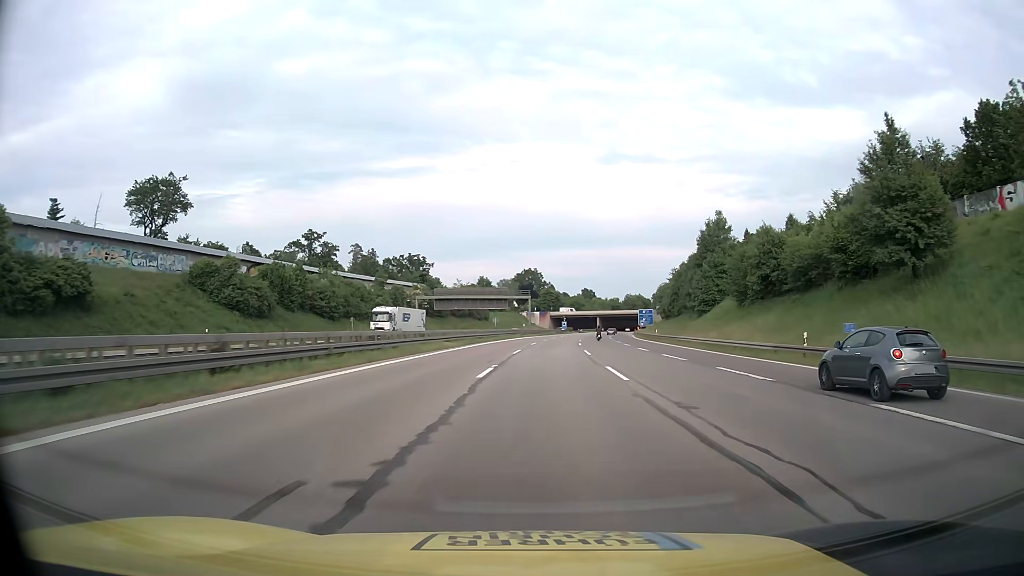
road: motorway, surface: asphalt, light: Day
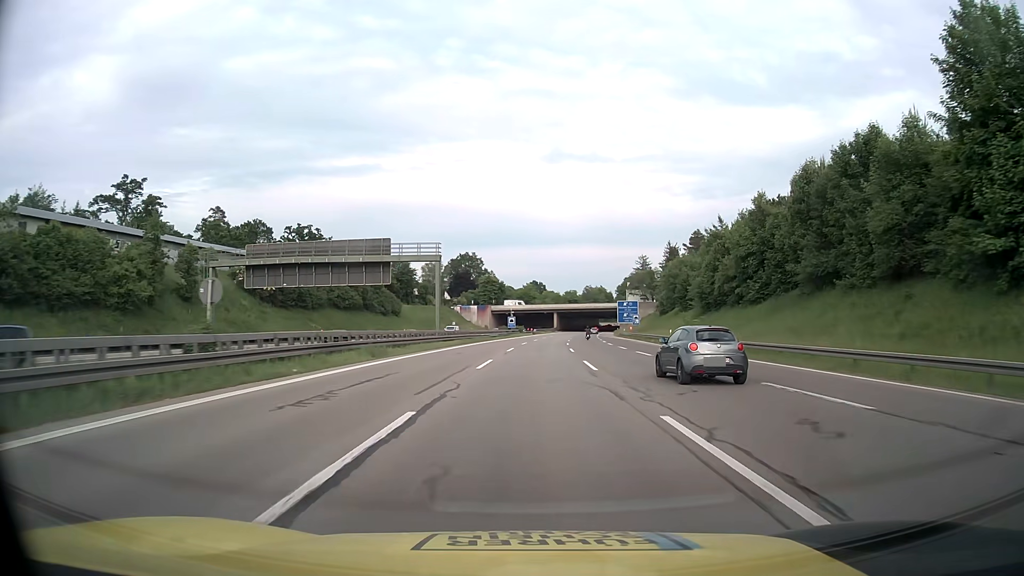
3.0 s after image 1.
(+3.1, +67.0) m; +5°
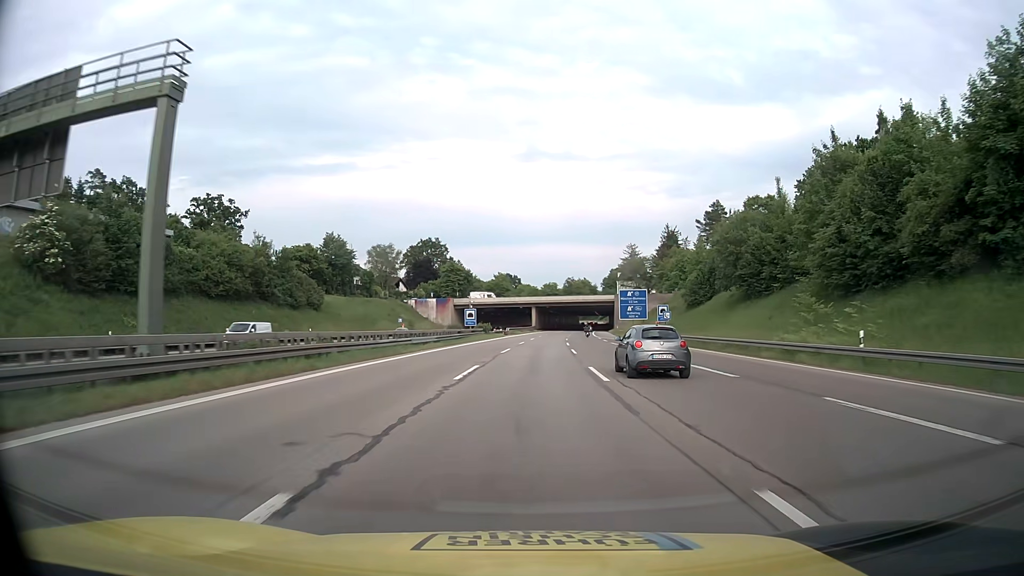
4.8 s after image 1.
(+0.8, +40.3) m; +2°
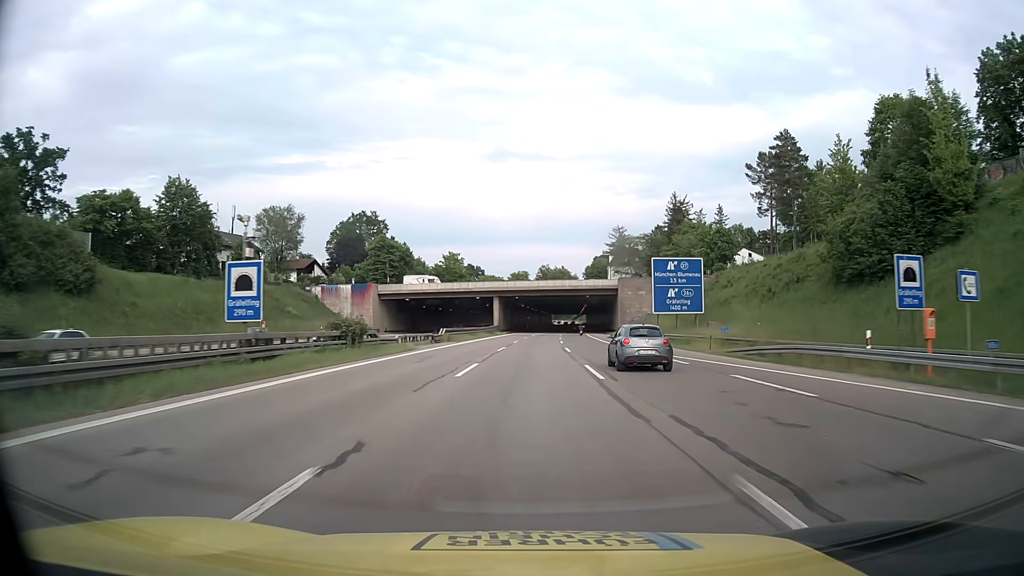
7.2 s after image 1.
(+1.4, +53.7) m; +3°
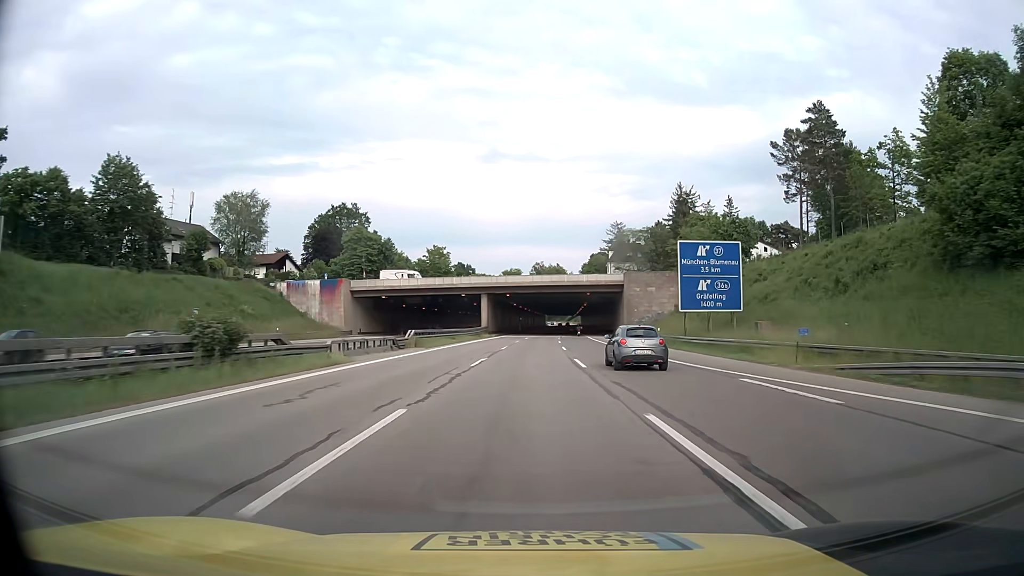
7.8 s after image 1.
(+0.1, +13.4) m; +1°
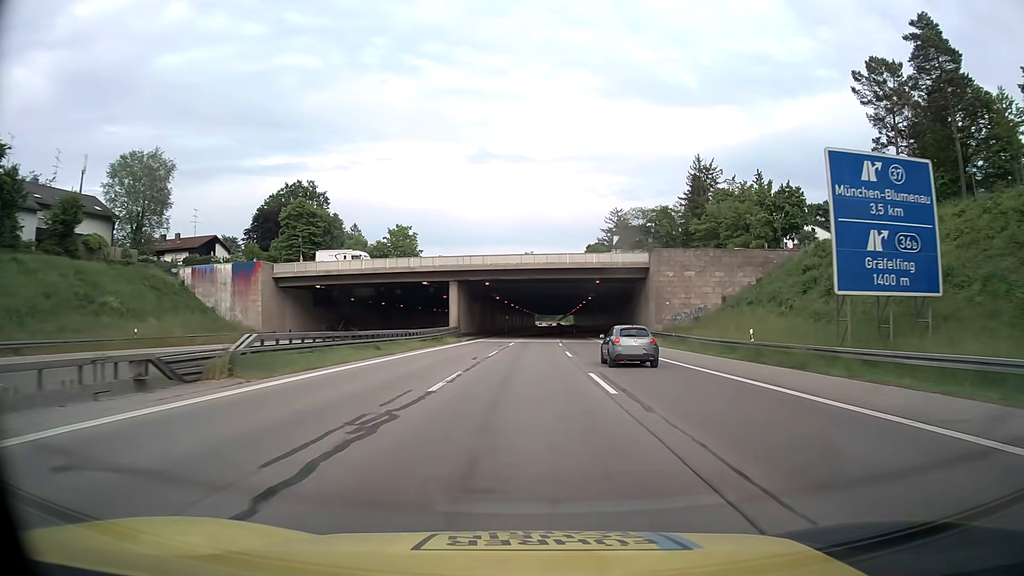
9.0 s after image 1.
(+0.2, +26.8) m; +1°
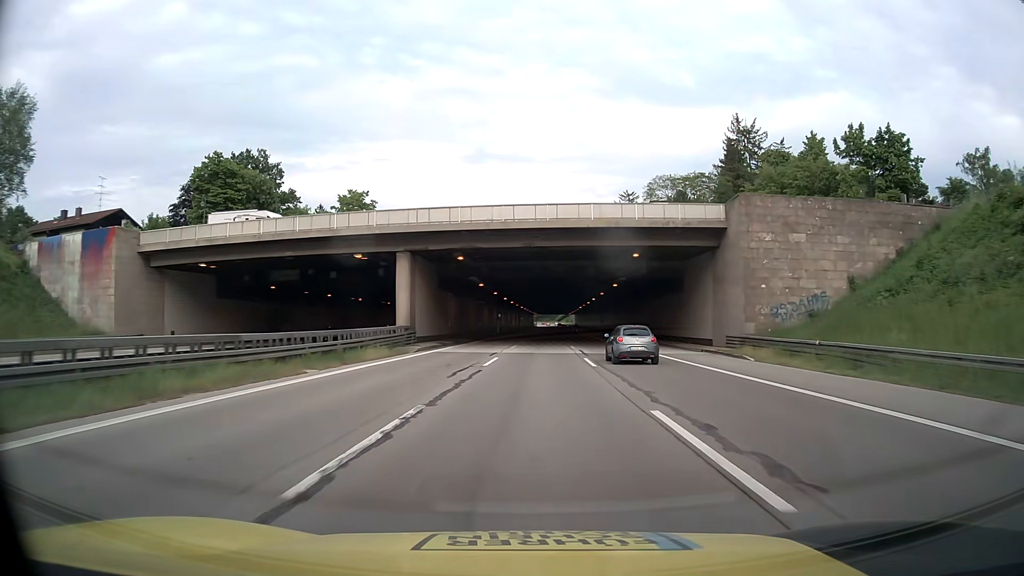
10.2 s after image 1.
(+0.1, +26.7) m; 0°
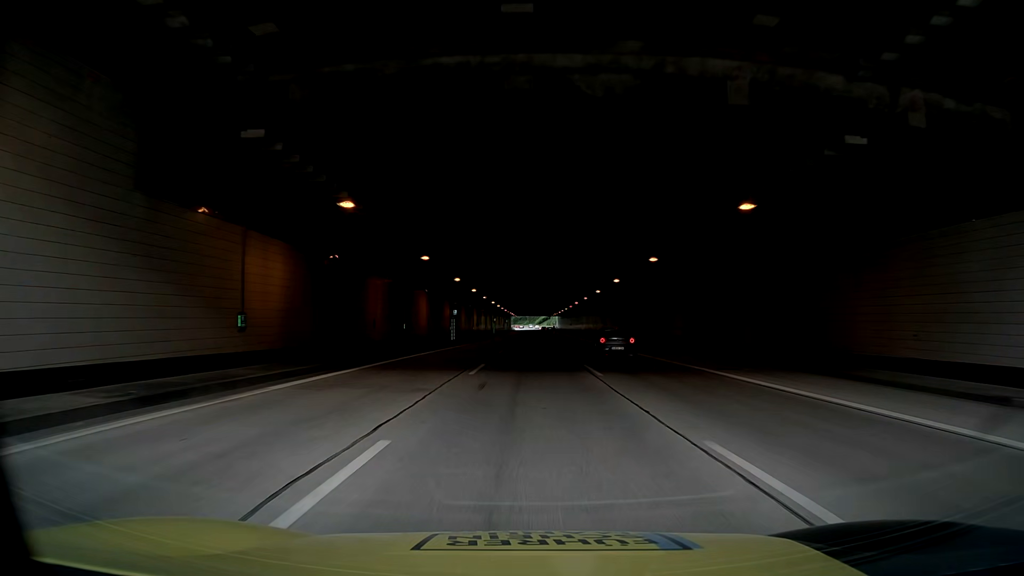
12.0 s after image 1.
(+0.6, +40.0) m; +2°
(0, +10) (0, +20) (0, +30) (0, +40) (0, +50) (+1, +60) (+1, +70) (0, +80) (0, +90) (-1, +100) m
